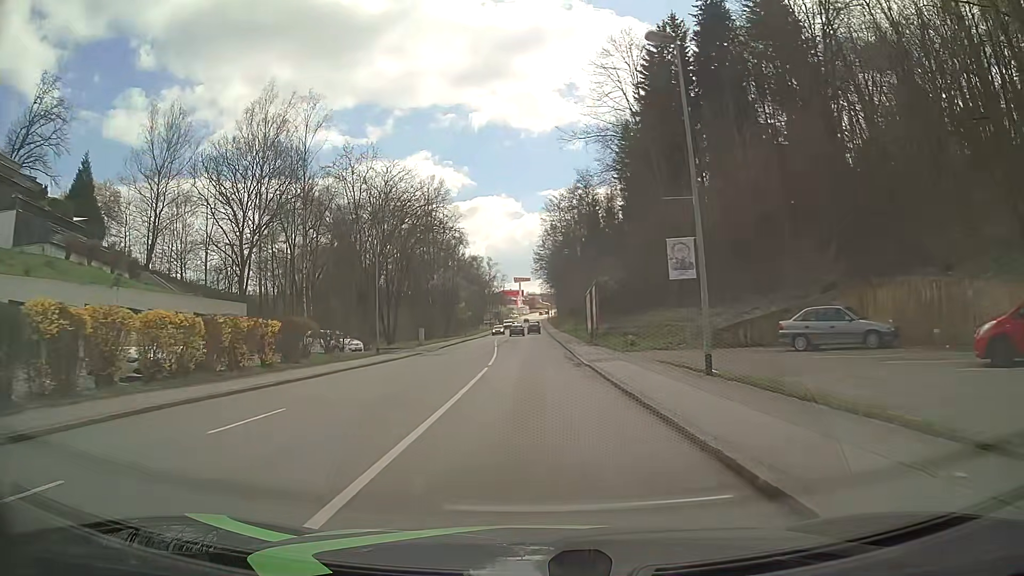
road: tertiary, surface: asphalt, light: Day
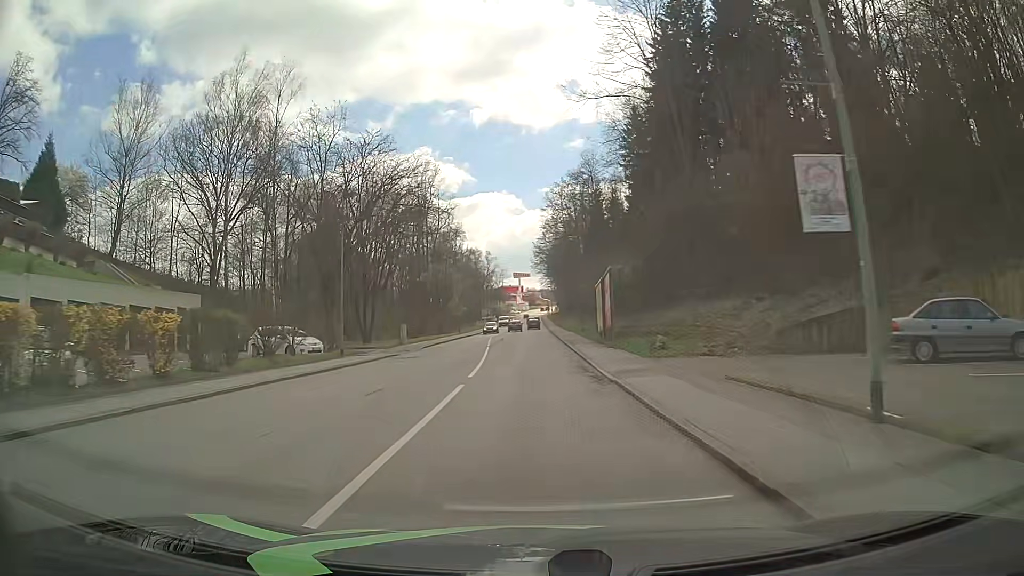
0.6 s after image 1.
(0.0, +7.6) m; 0°
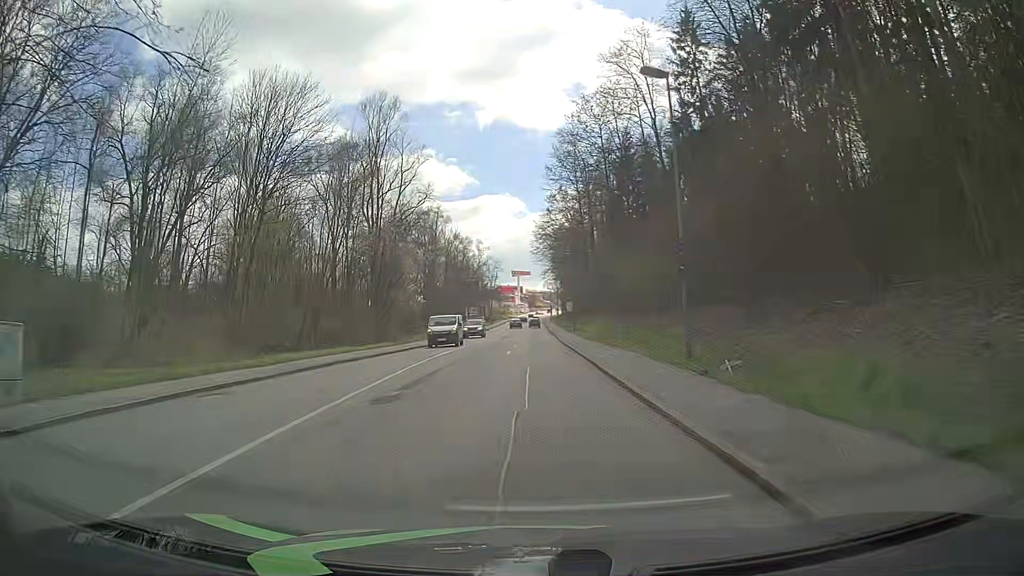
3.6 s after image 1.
(+0.2, +38.2) m; 0°
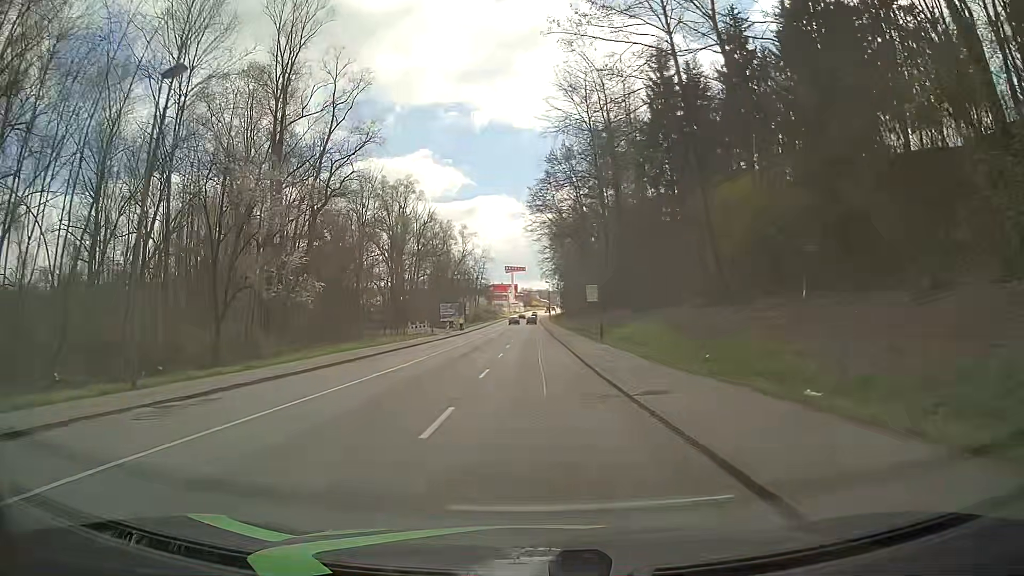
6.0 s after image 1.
(+0.2, +30.4) m; +1°
